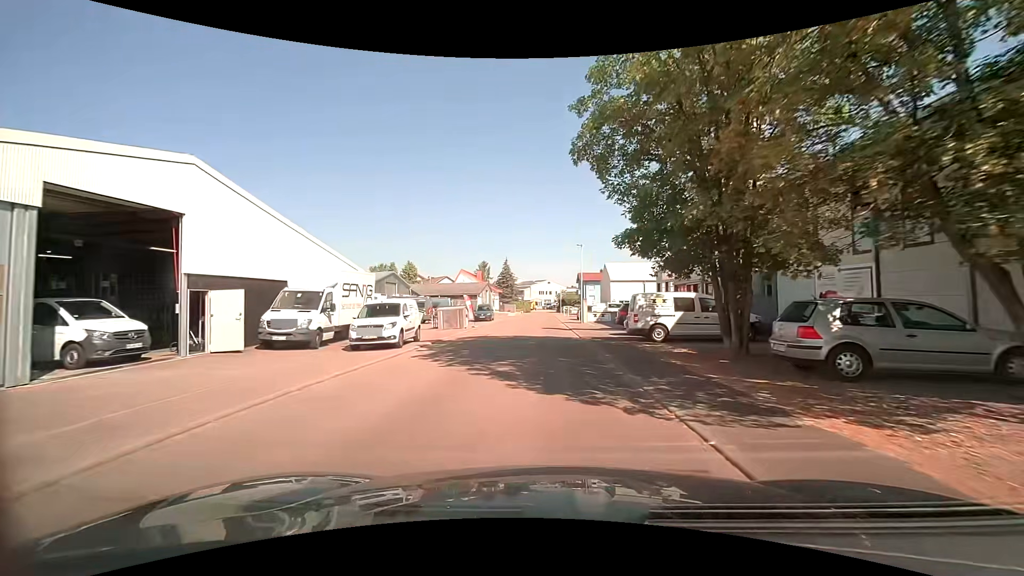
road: residential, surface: asphalt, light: Day
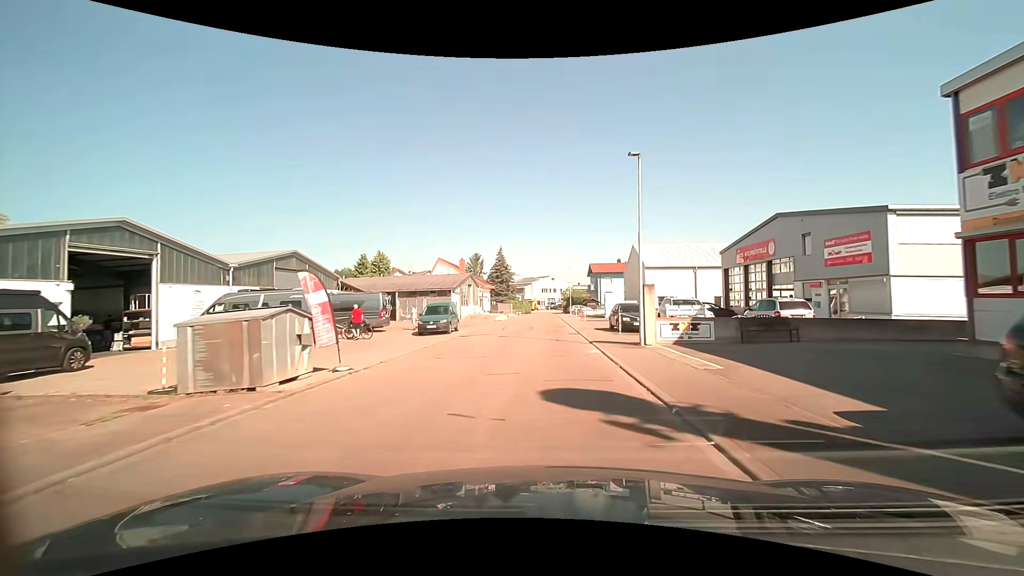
(-0.1, +24.0) m; -1°
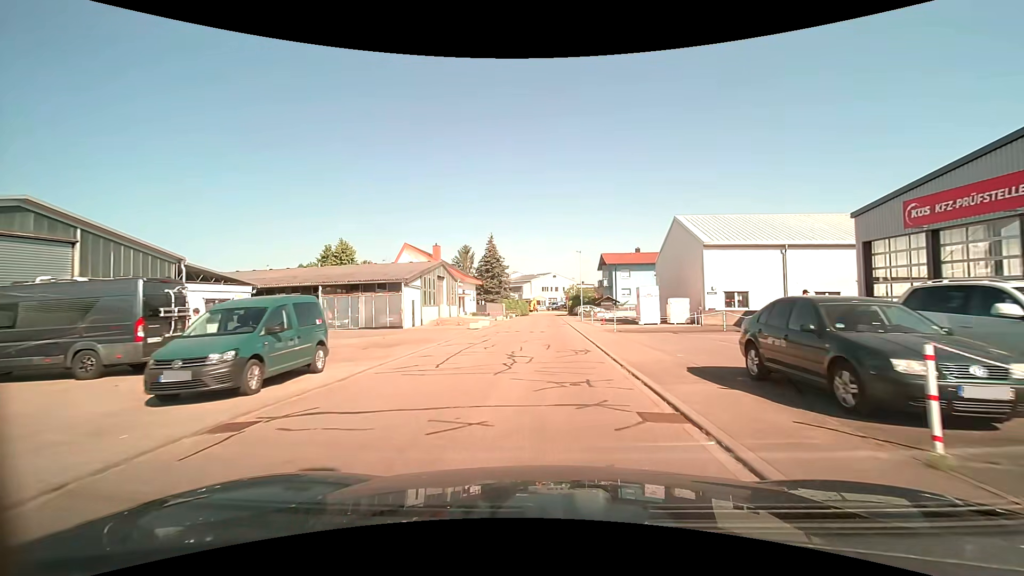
(+0.1, +18.7) m; 0°
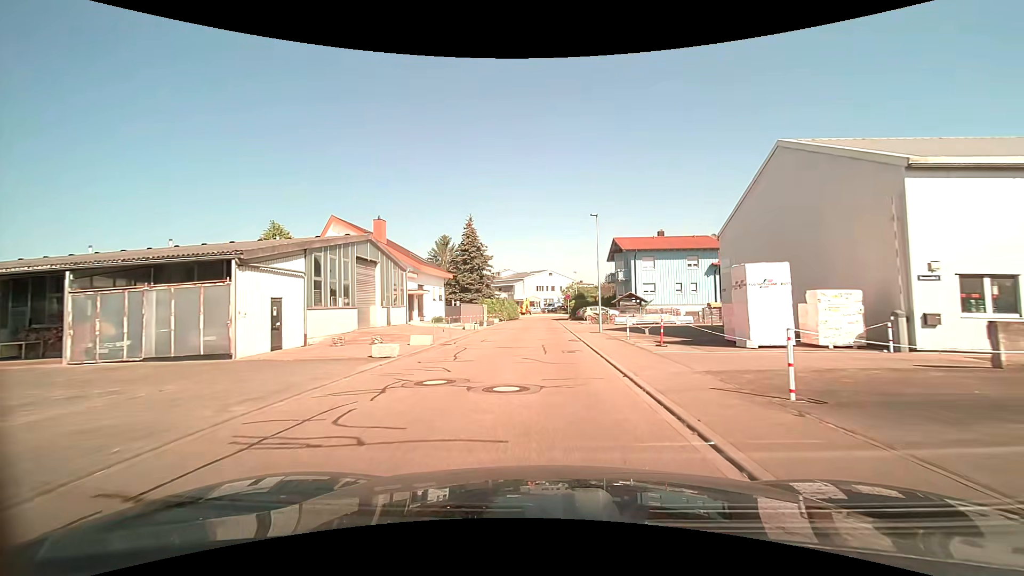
(+0.1, +18.6) m; +1°
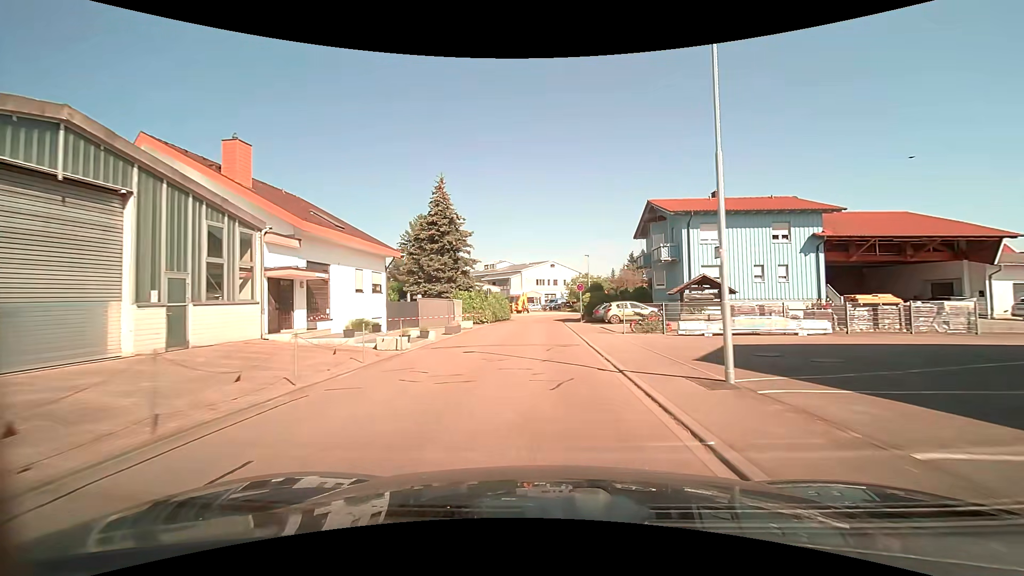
(-0.1, +18.8) m; 0°
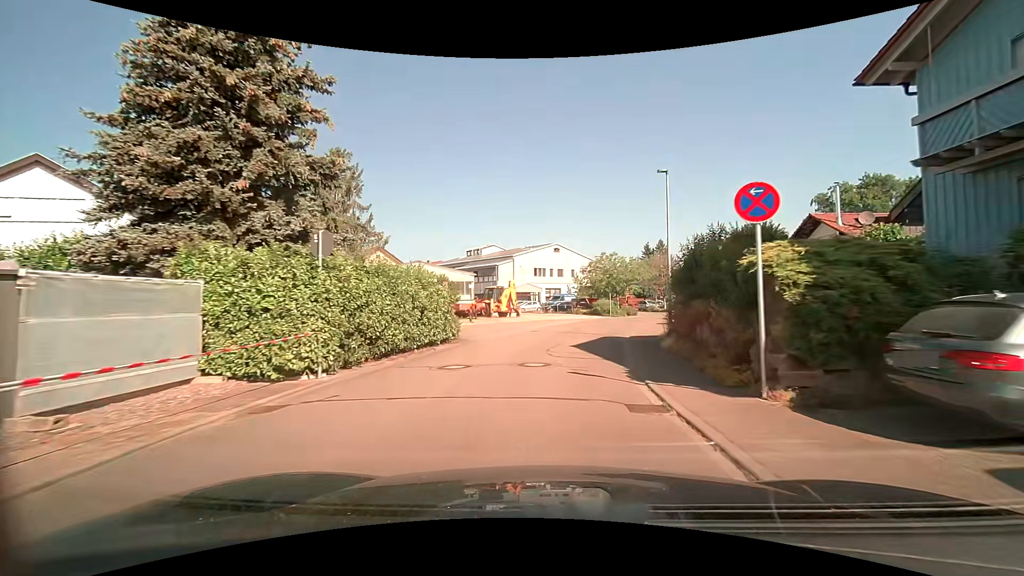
(-0.5, +31.8) m; 0°
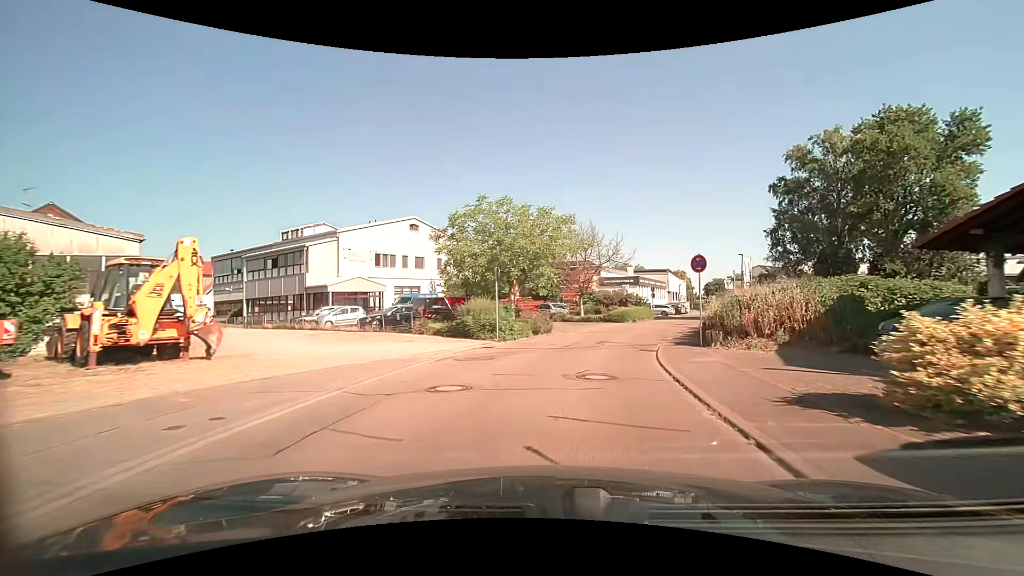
(+3.2, +30.1) m; +13°
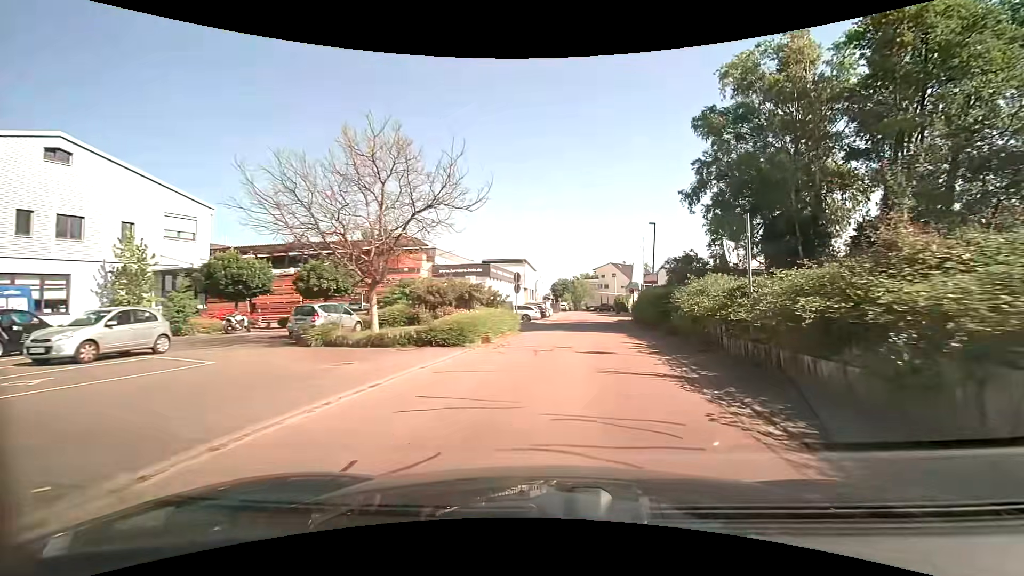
(+3.3, +23.3) m; +18°
(0, +10) (+1, +20) (+3, +30) (+4, +40) (+5, +50) (+6, +60) (+7, +70) (+7, +80) (+8, +90) (+7, +100) m
